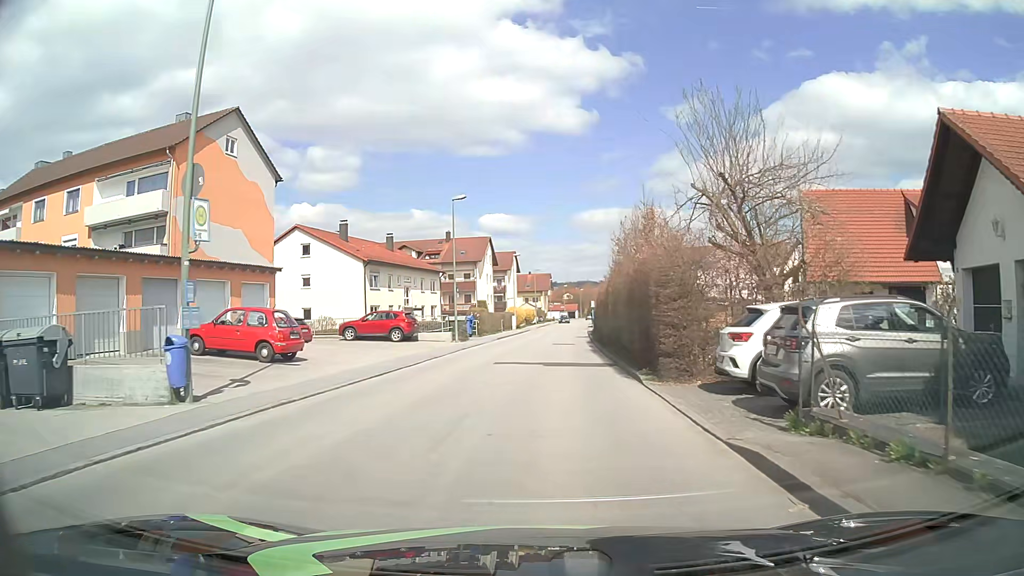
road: unclassified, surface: asphalt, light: Day
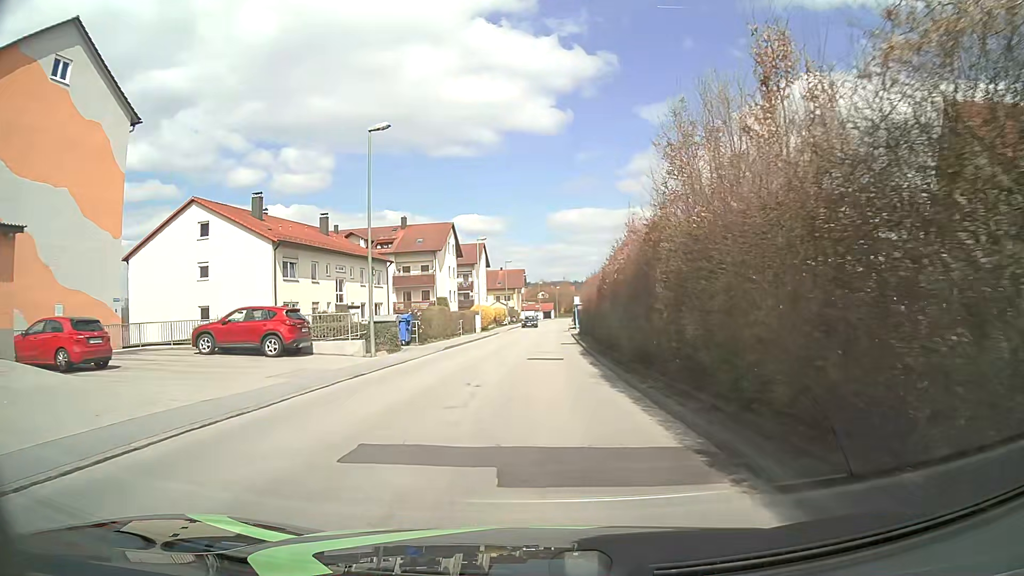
(+0.3, +14.5) m; +2°
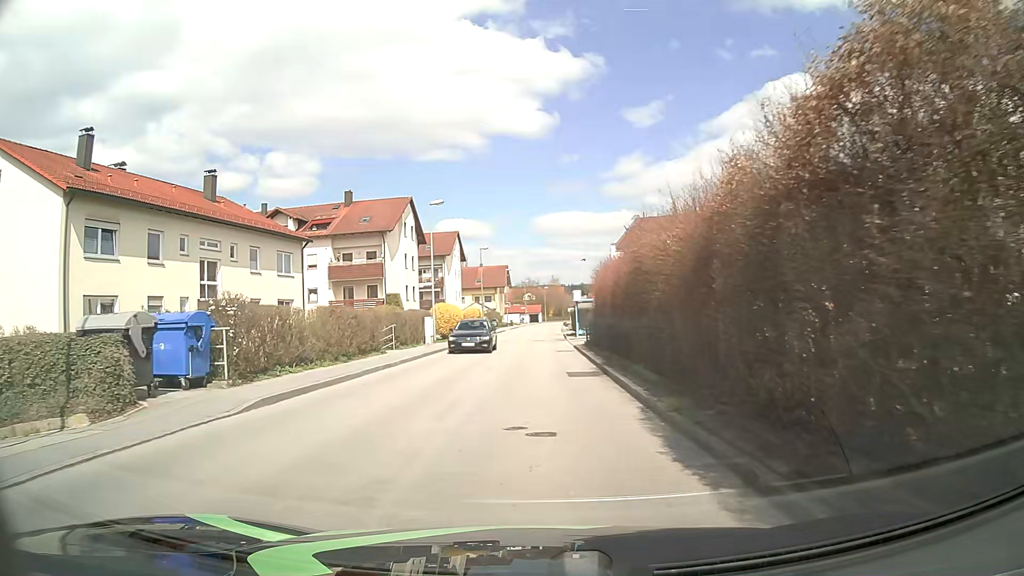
(+0.3, +19.3) m; +1°
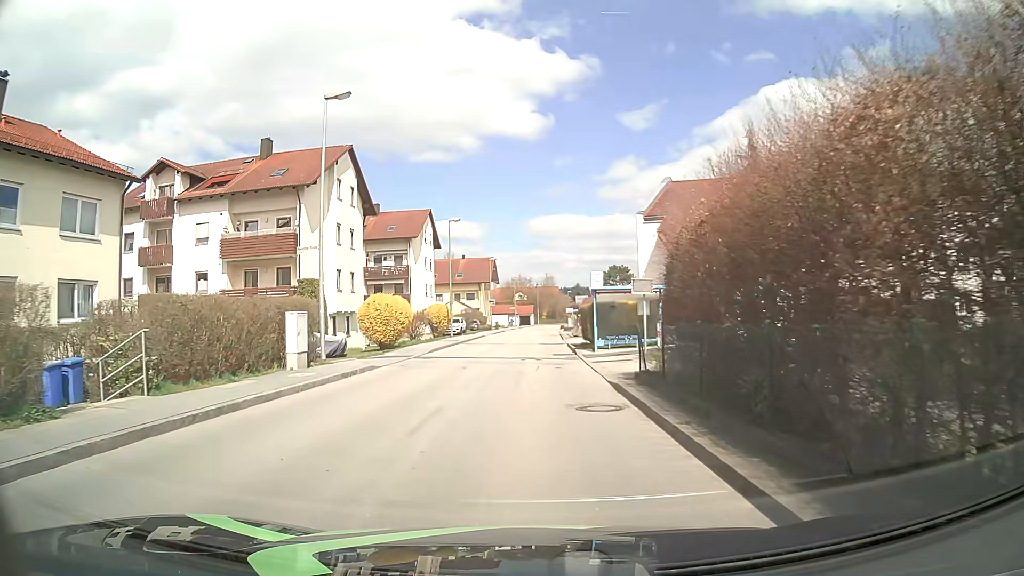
(+0.2, +19.1) m; +1°
(0, +10) (0, +20) (0, +30) (0, +40) (0, +50) (0, +60) (0, +70) (+1, +80) (+1, +90) (+2, +100) m
